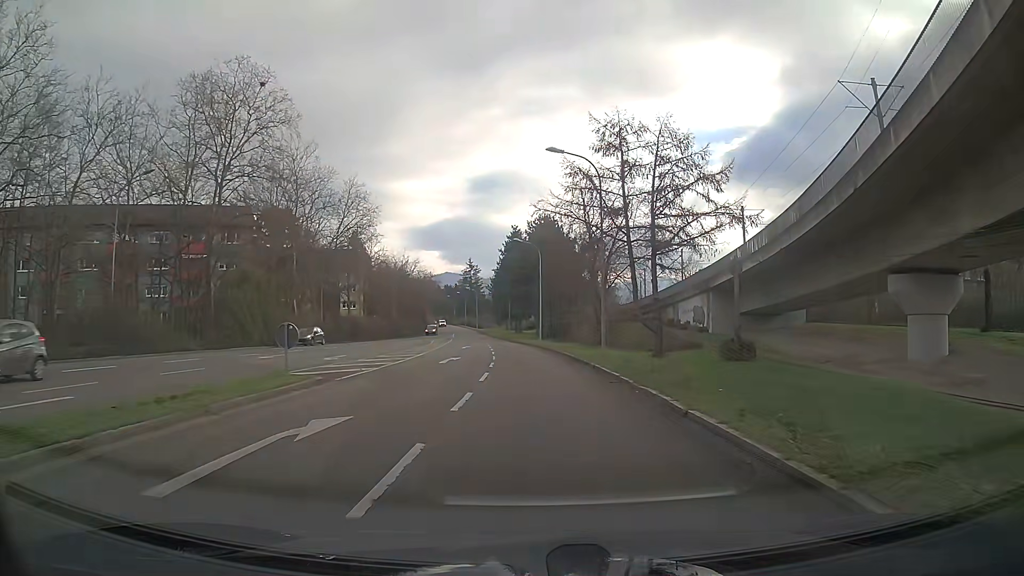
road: tertiary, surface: asphalt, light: Day
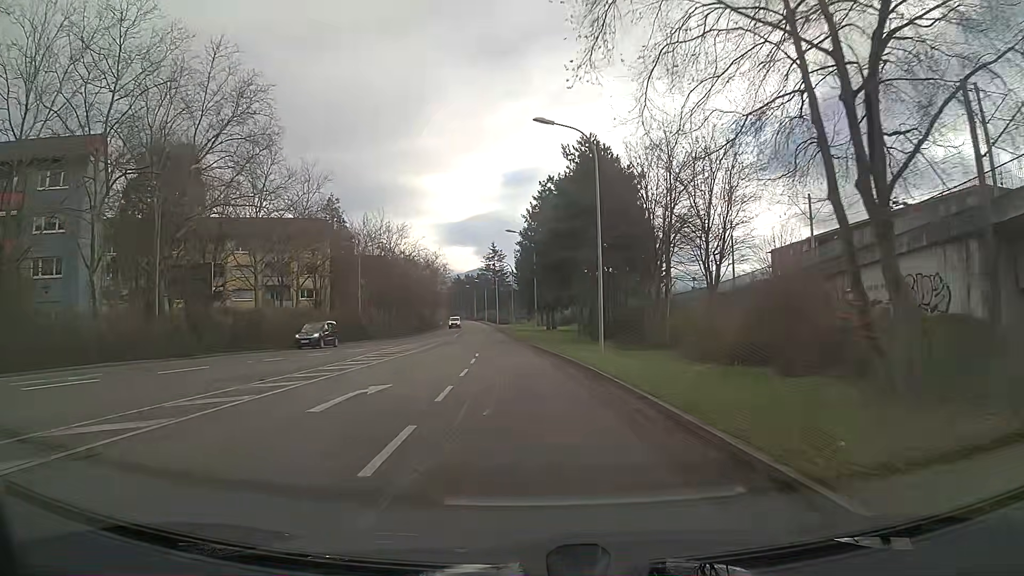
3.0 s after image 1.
(-0.4, +35.1) m; -3°
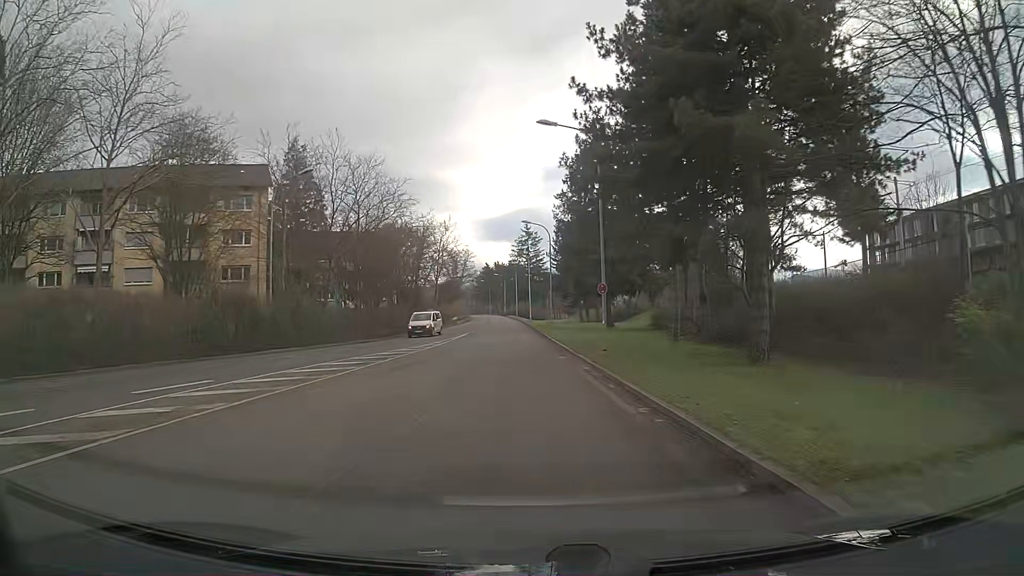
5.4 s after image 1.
(-0.7, +30.4) m; -3°
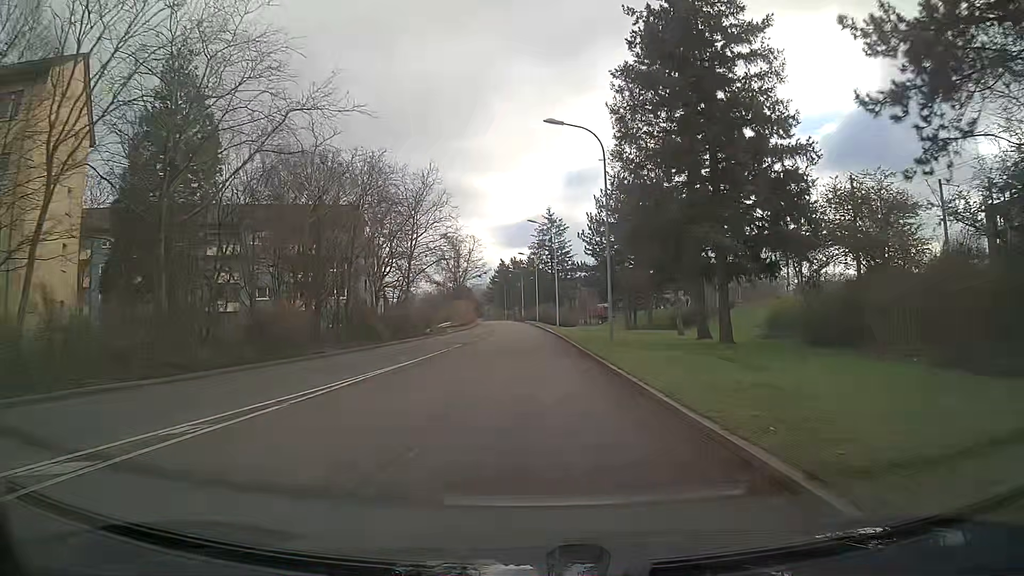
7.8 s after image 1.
(-0.4, +30.8) m; -2°
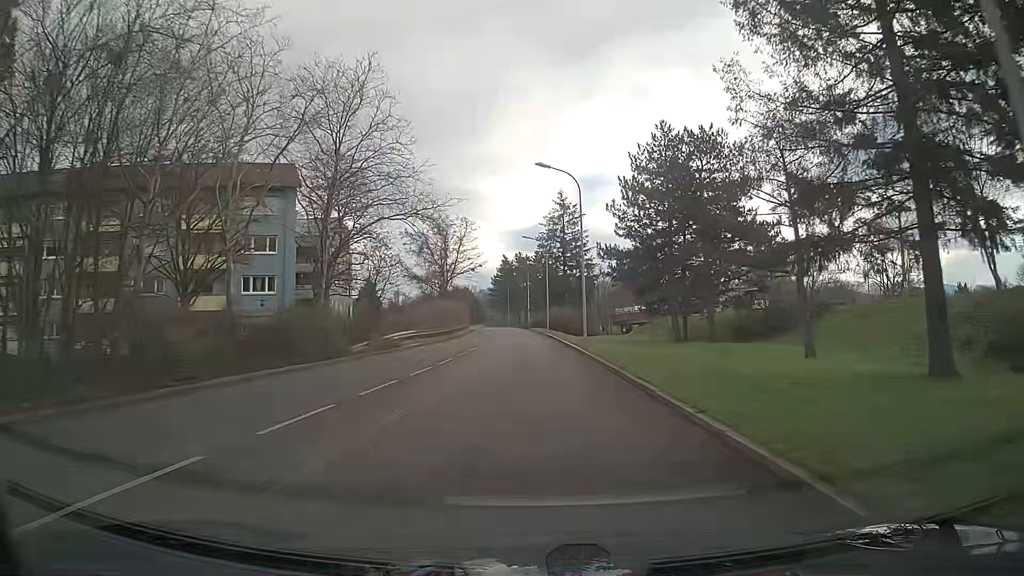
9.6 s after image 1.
(+0.1, +23.2) m; 0°
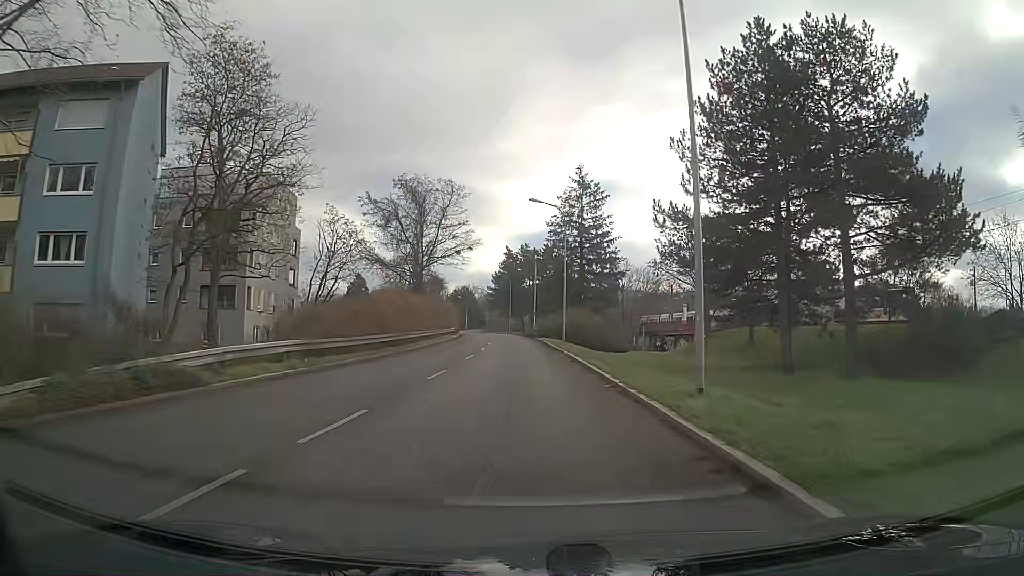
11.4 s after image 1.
(0.0, +23.0) m; 0°
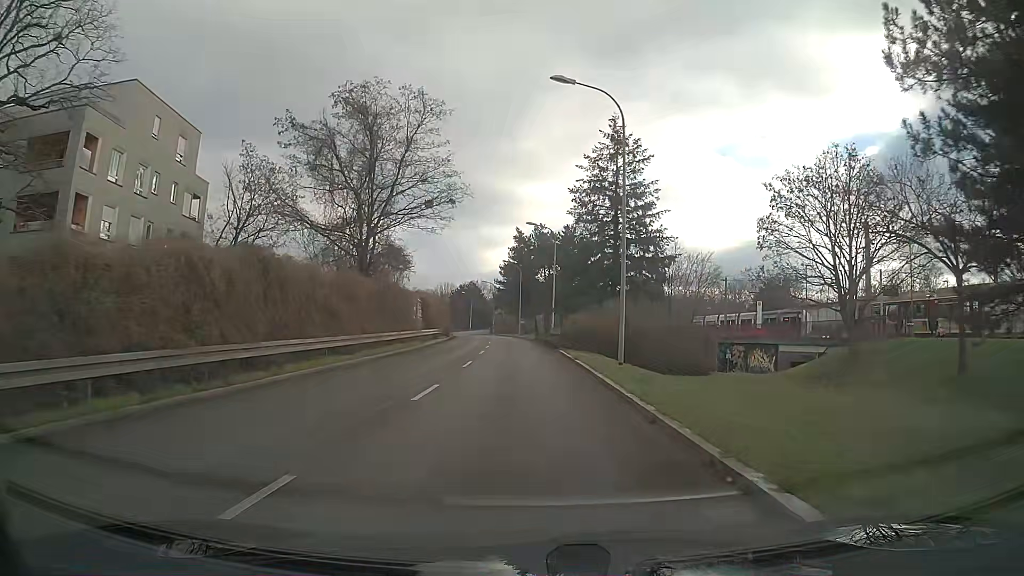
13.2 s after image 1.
(-0.2, +22.7) m; -1°
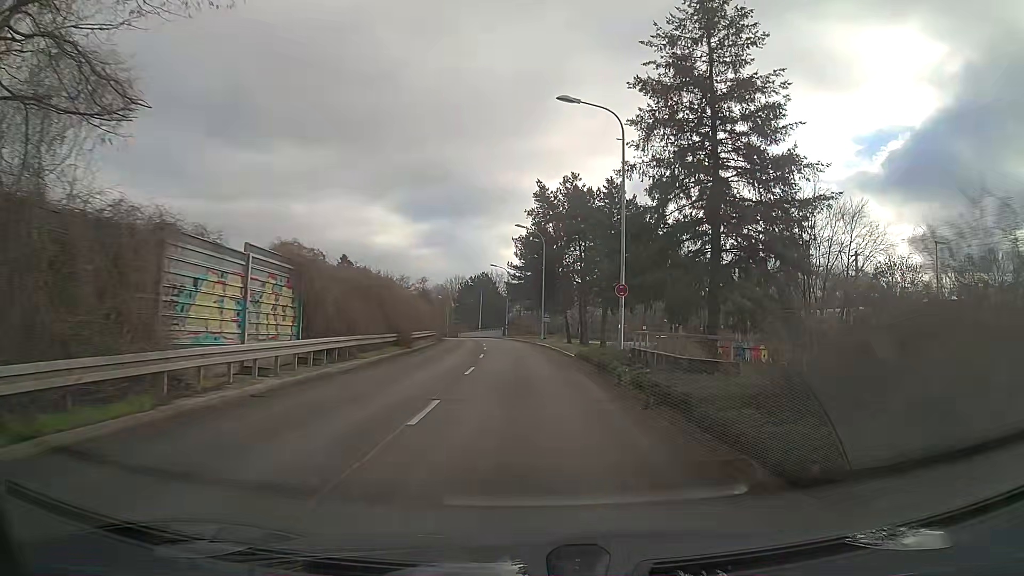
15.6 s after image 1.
(-0.5, +29.8) m; -2°
(0, +10) (0, +20) (-1, +30) (-1, +40) (-2, +50) (-3, +60) (-4, +70) (-6, +80) (-7, +90) (-9, +99) m
